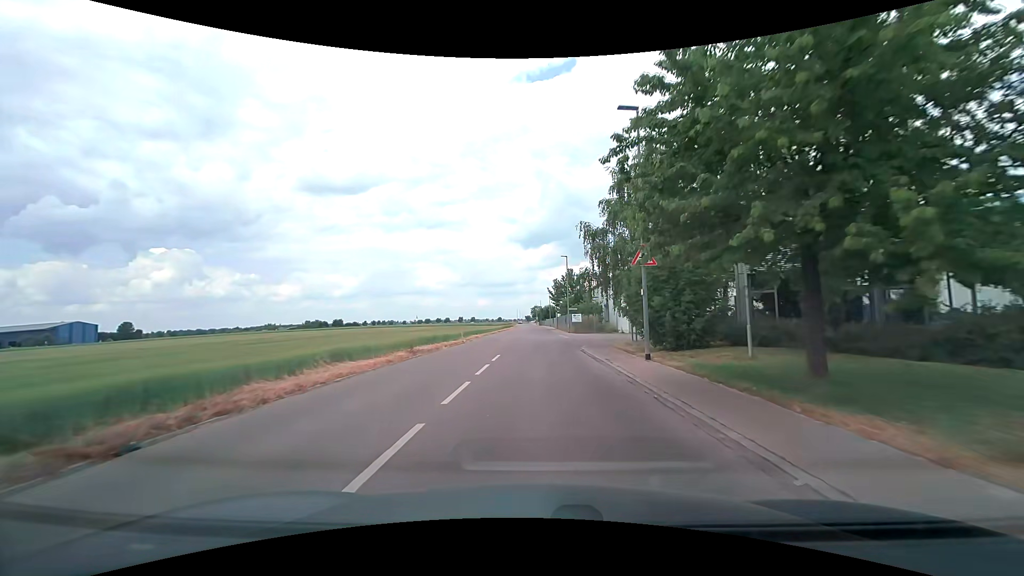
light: Day
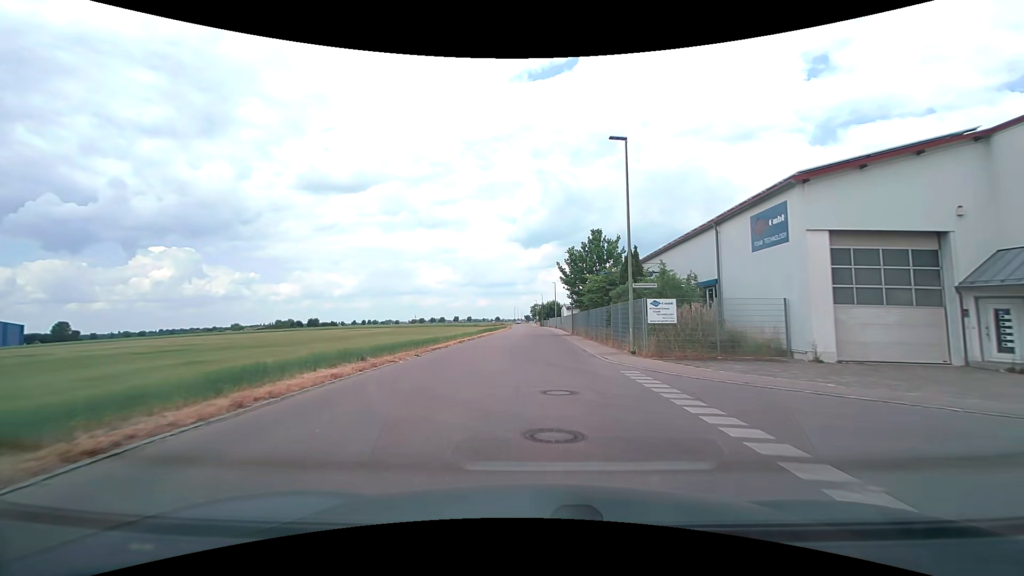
(-0.1, +36.8) m; 0°
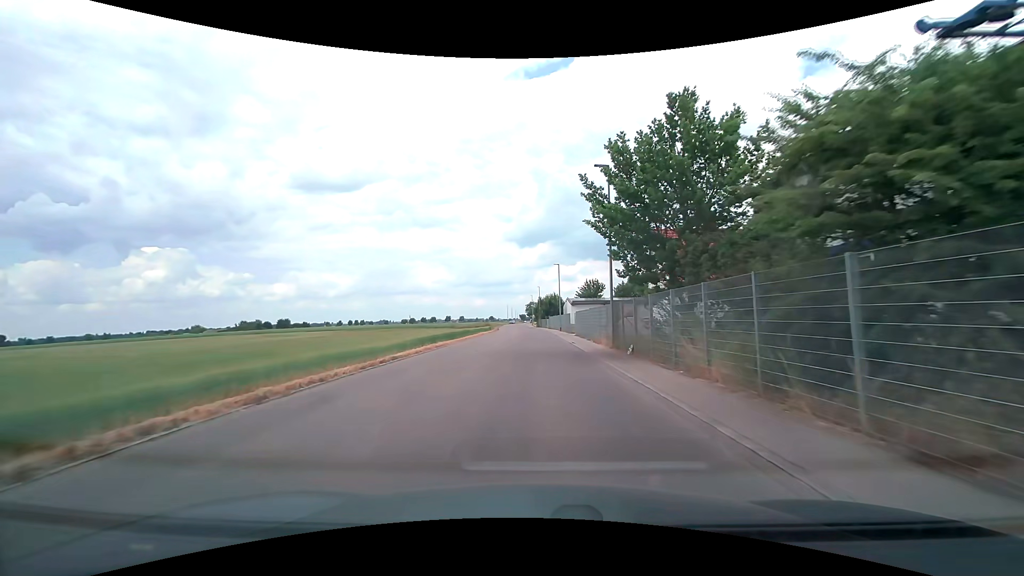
(+0.1, +29.8) m; 0°
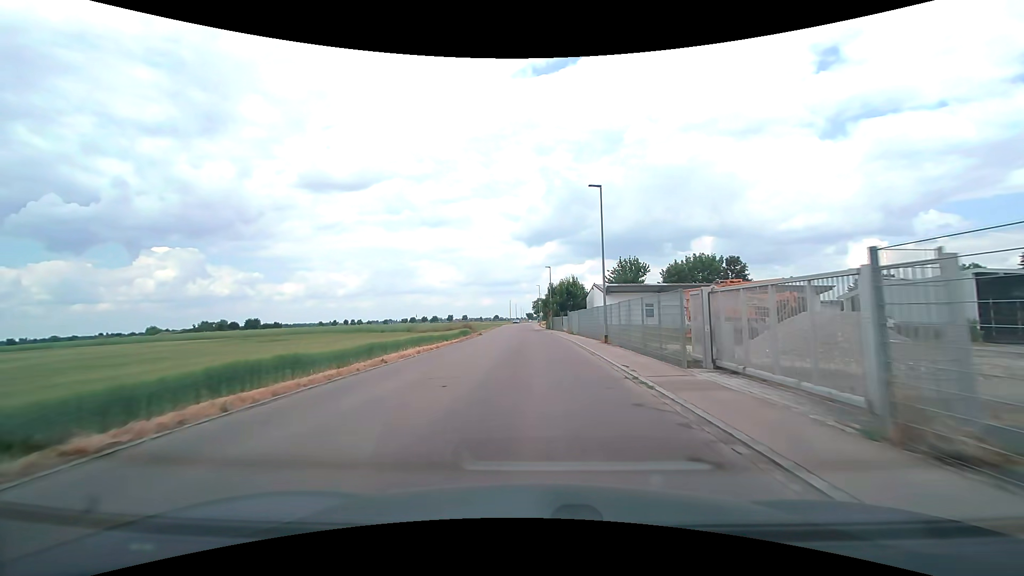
(0.0, +37.7) m; 0°
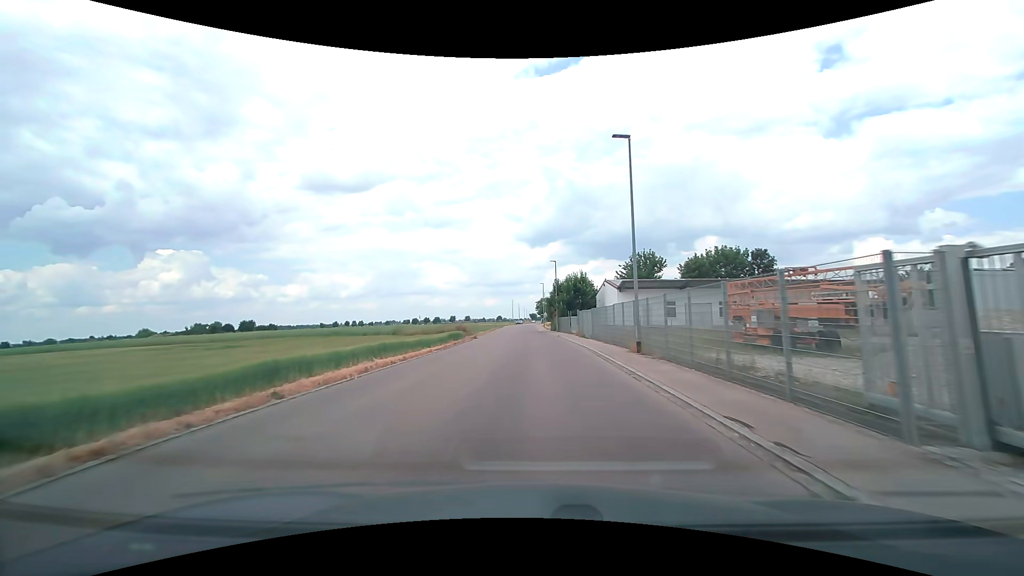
(-0.1, +7.6) m; -1°
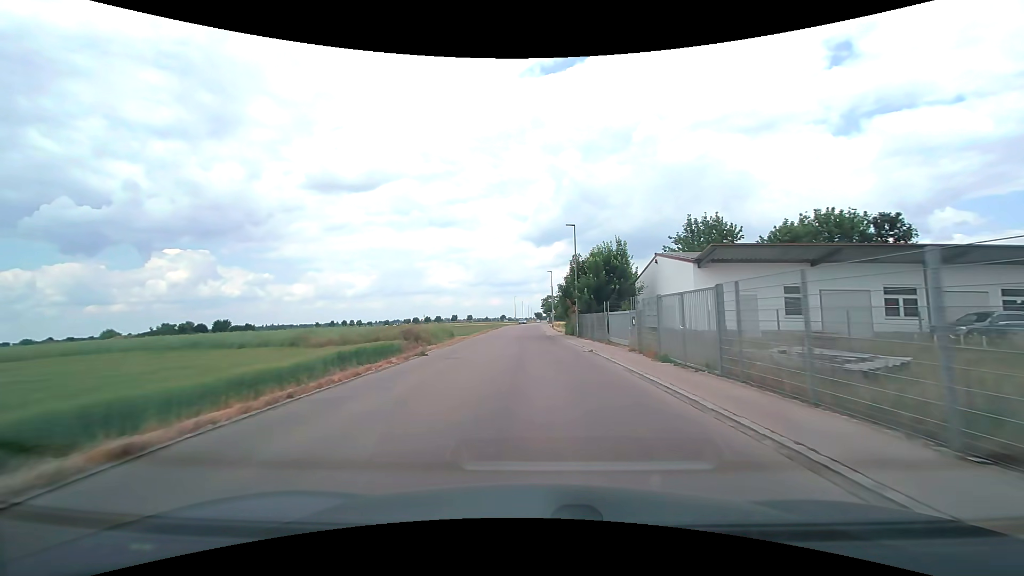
(-0.2, +22.9) m; -1°
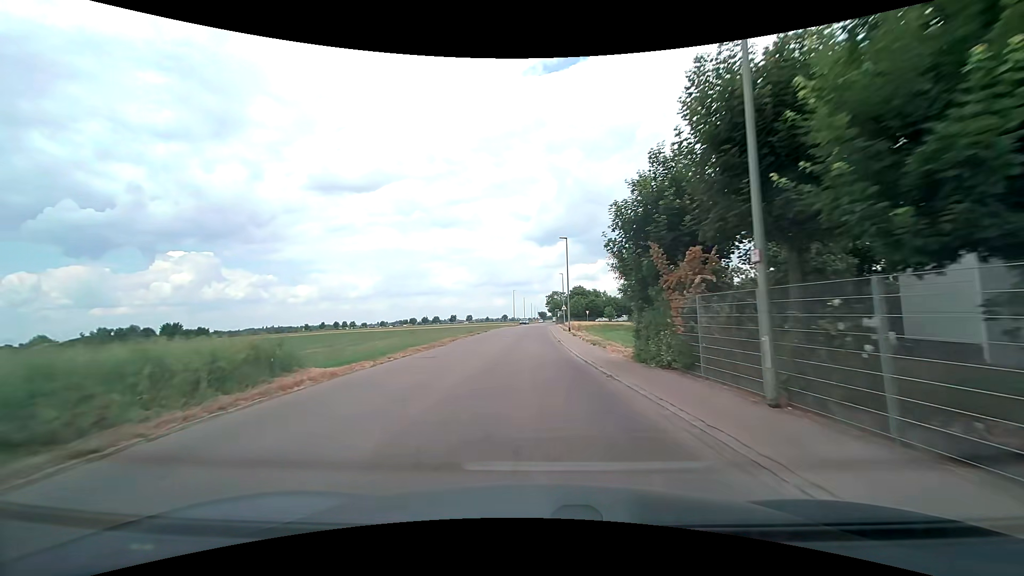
(0.0, +30.7) m; 0°
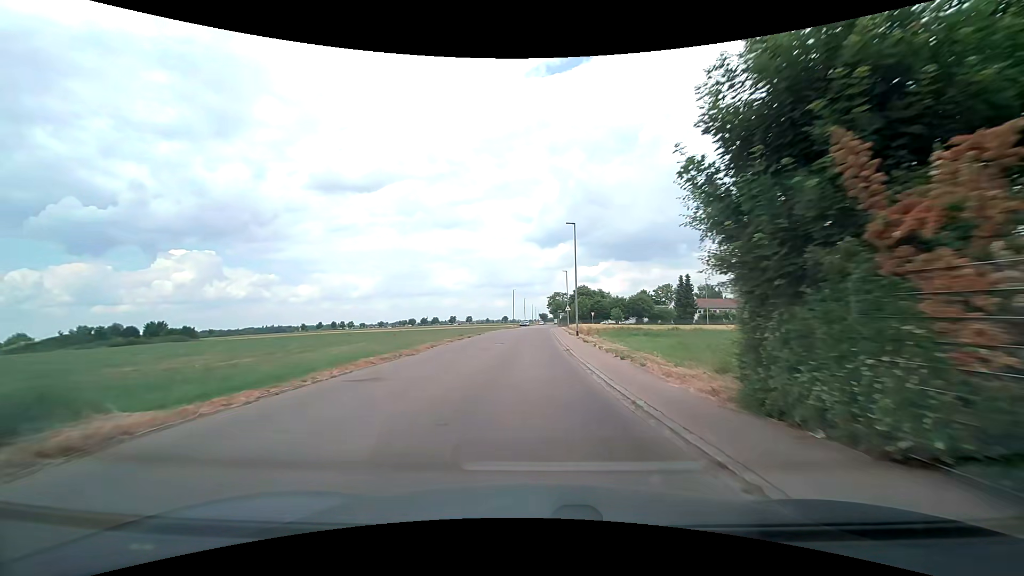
(-0.1, +7.7) m; 0°
(0, +10) (0, +20) (0, +30) (0, +40) (0, +50) (0, +60) (0, +70) (+2, +80) (+9, +86) (+19, +87) m
